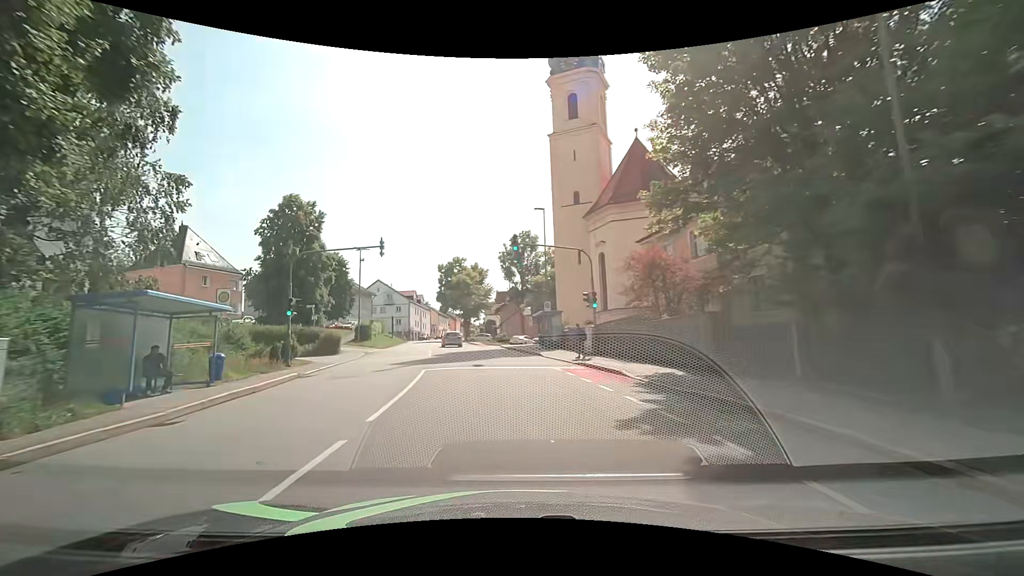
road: tertiary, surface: asphalt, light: Day
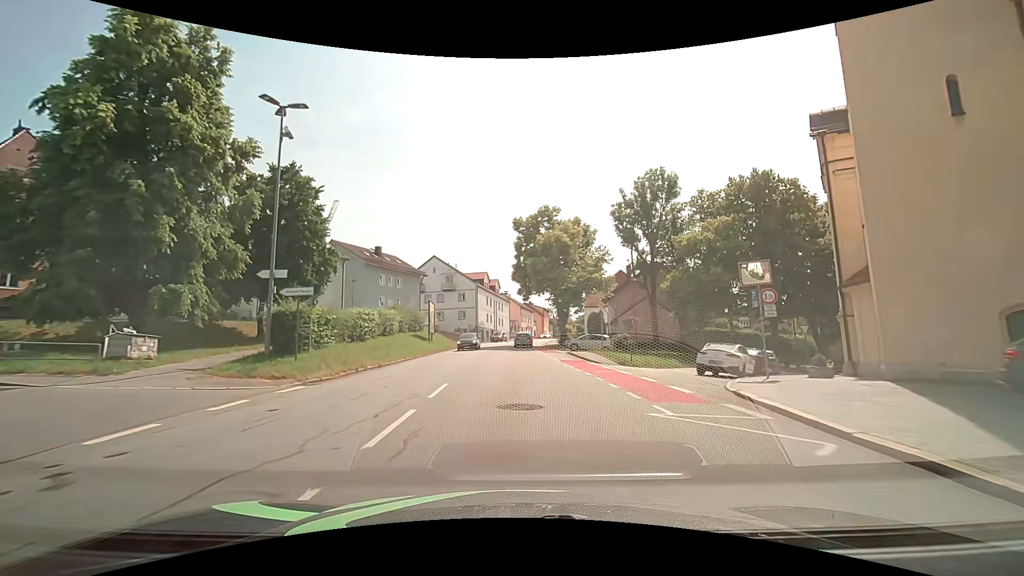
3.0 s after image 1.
(-4.3, +36.6) m; -10°
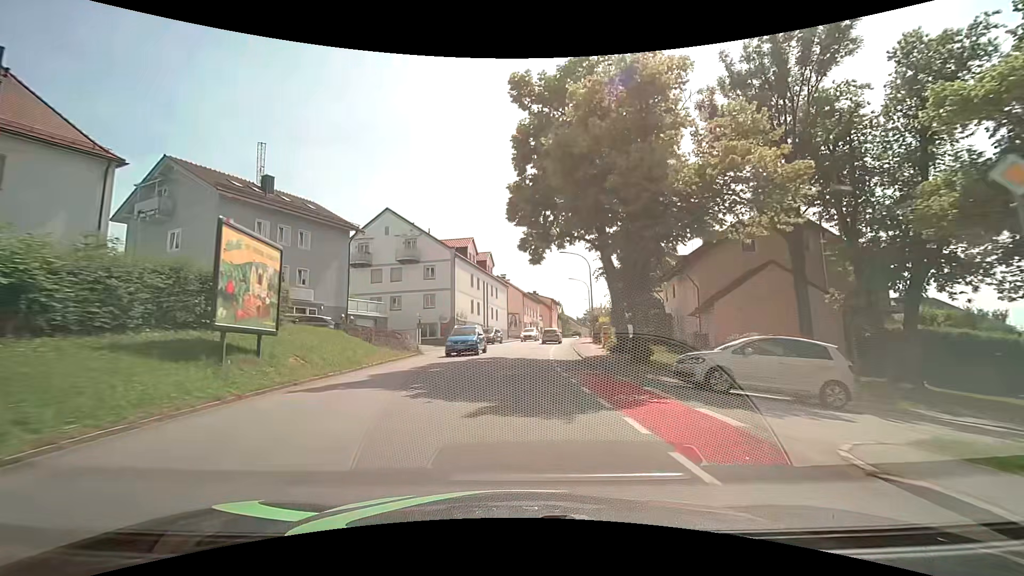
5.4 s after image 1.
(-0.2, +30.1) m; 0°
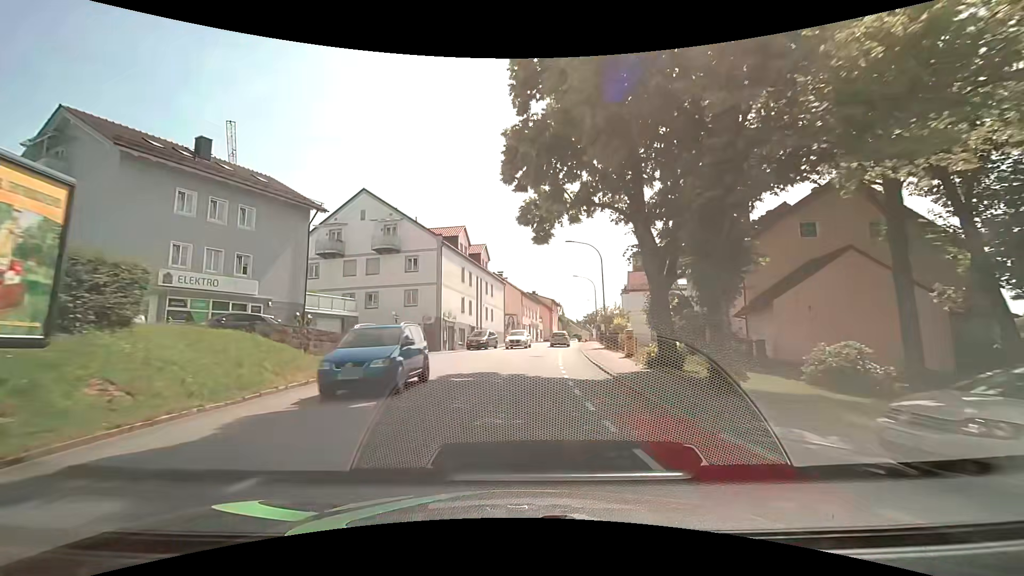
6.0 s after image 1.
(0.0, +7.6) m; 0°
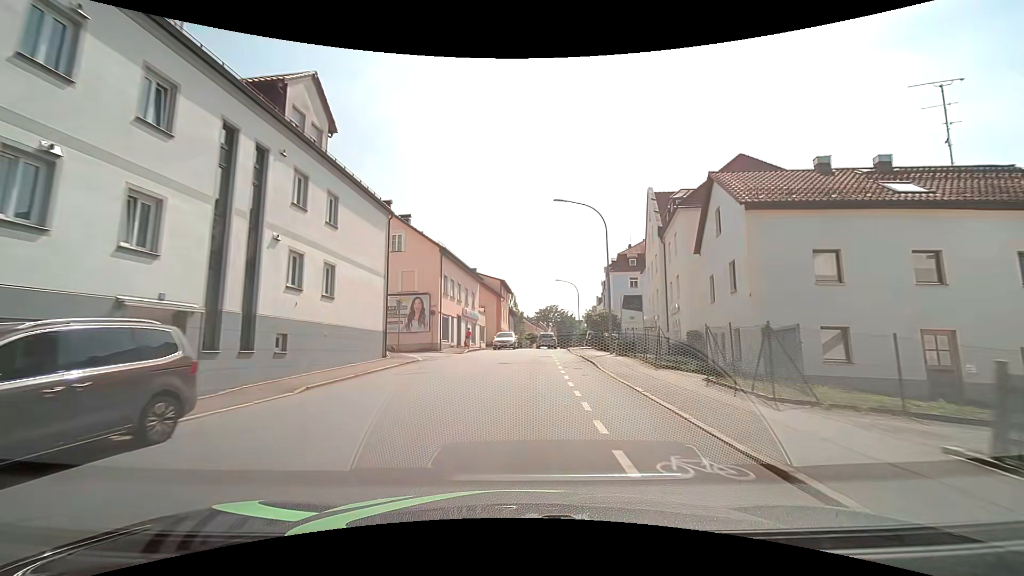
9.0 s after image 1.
(+2.2, +38.2) m; +6°
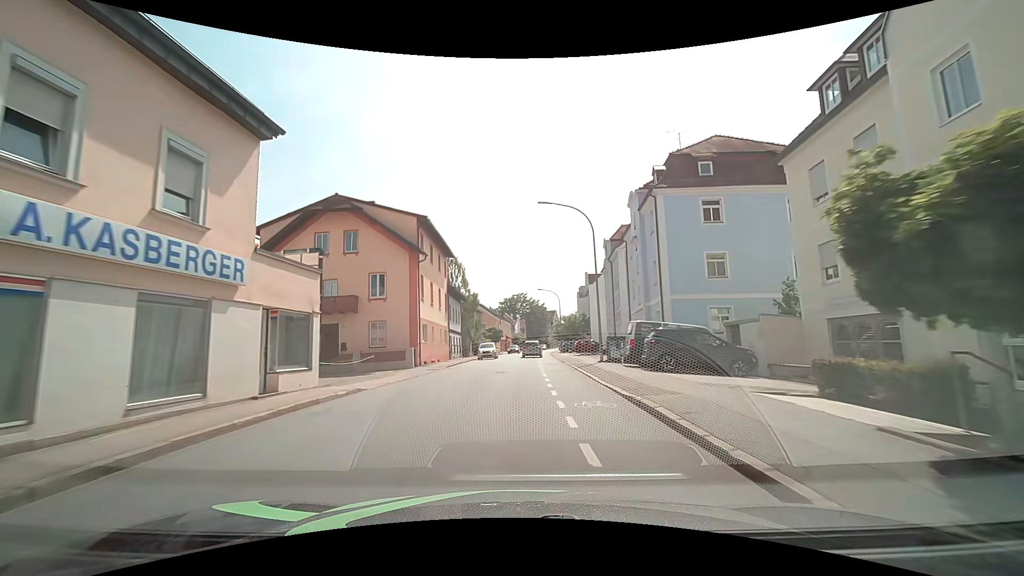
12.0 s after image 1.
(+1.4, +37.3) m; +3°
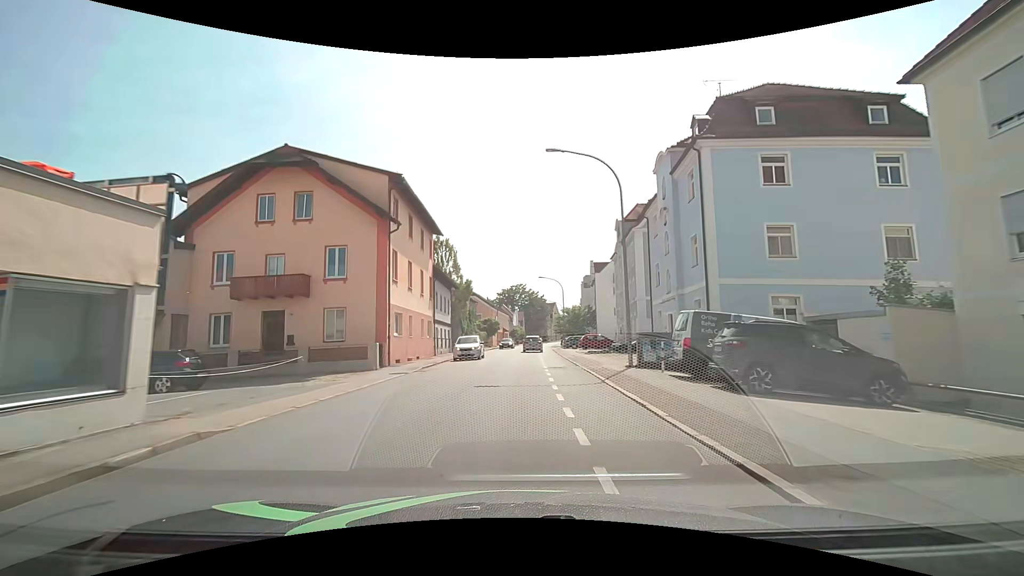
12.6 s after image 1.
(0.0, +7.1) m; +1°
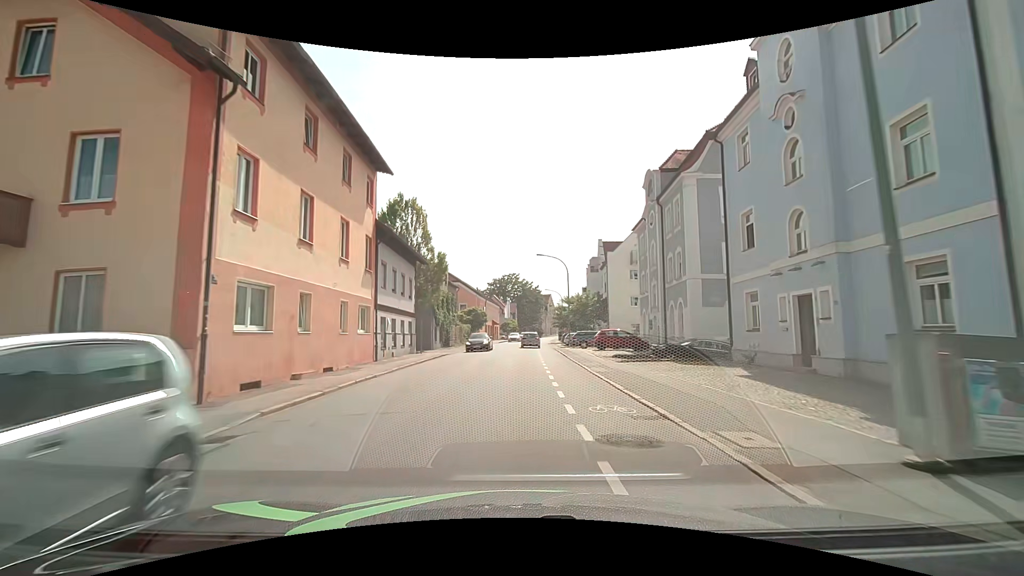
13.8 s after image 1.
(0.0, +13.8) m; +1°
(0, +10) (0, +20) (0, +30) (0, +40) (+1, +50) (+1, +60) (+2, +70) (+2, +80) (+3, +90) (+4, +100) m
